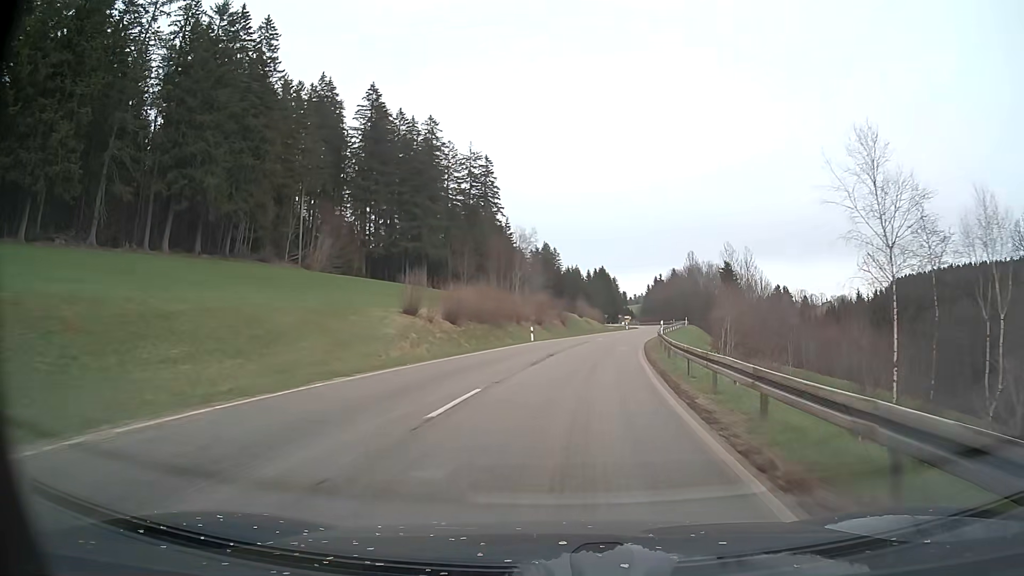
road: secondary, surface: asphalt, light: Day
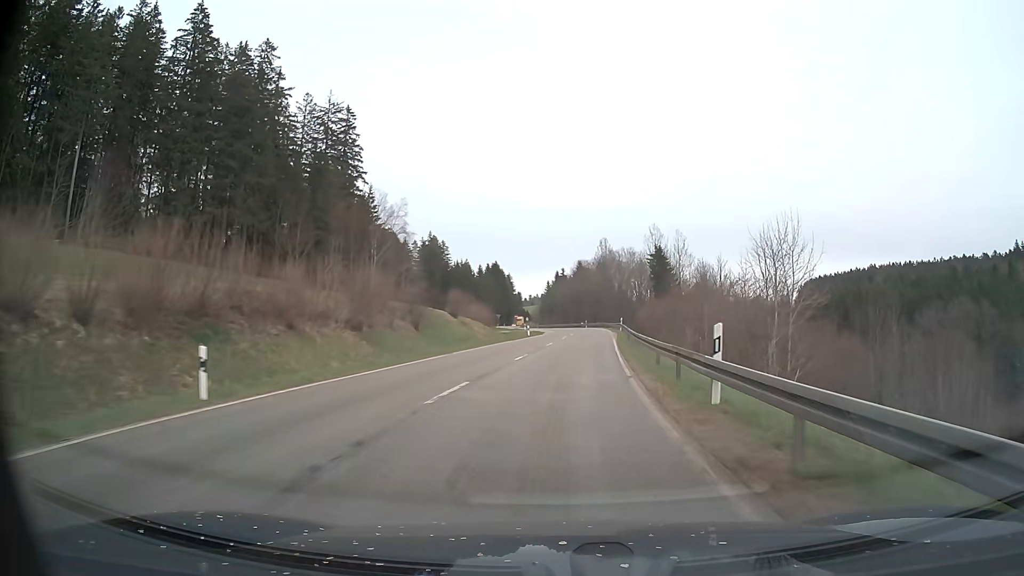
(+2.9, +34.8) m; +9°
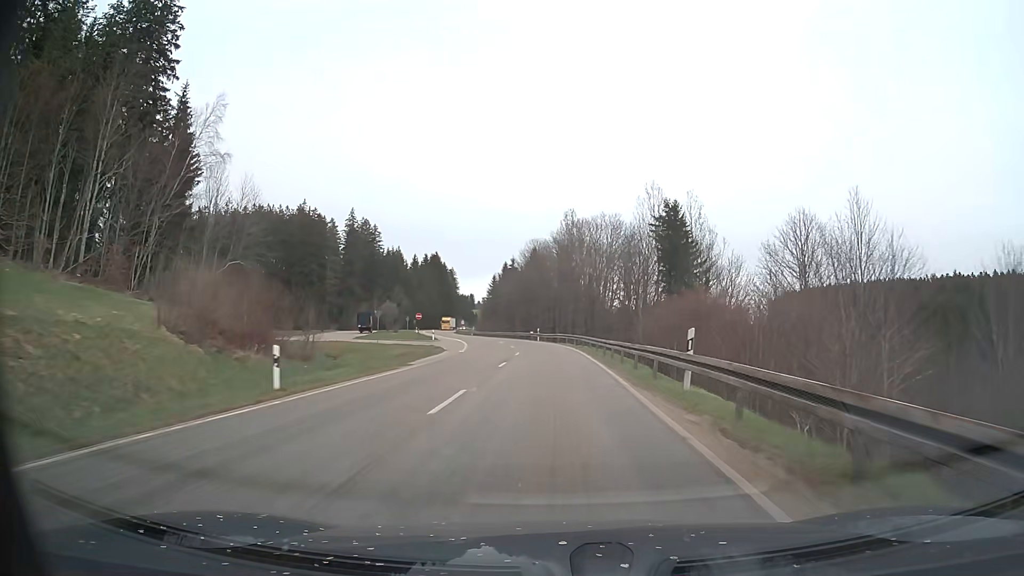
(+2.9, +49.6) m; +4°
(0, +10) (0, +20) (0, +30) (-1, +40) (-1, +50) (-3, +60) (-4, +70) (-6, +80) (-9, +89) (-11, +99) m
